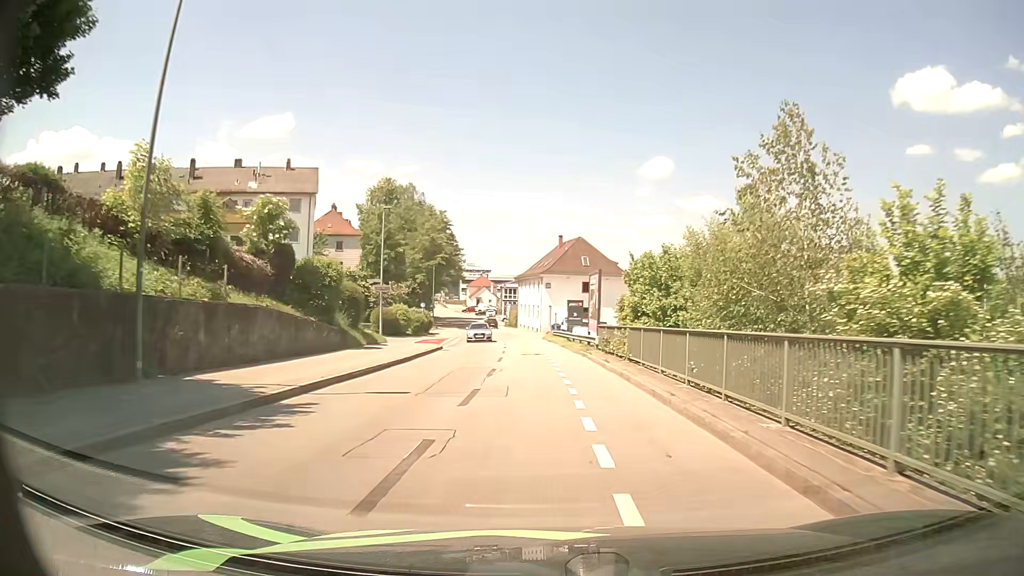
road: residential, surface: asphalt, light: Day
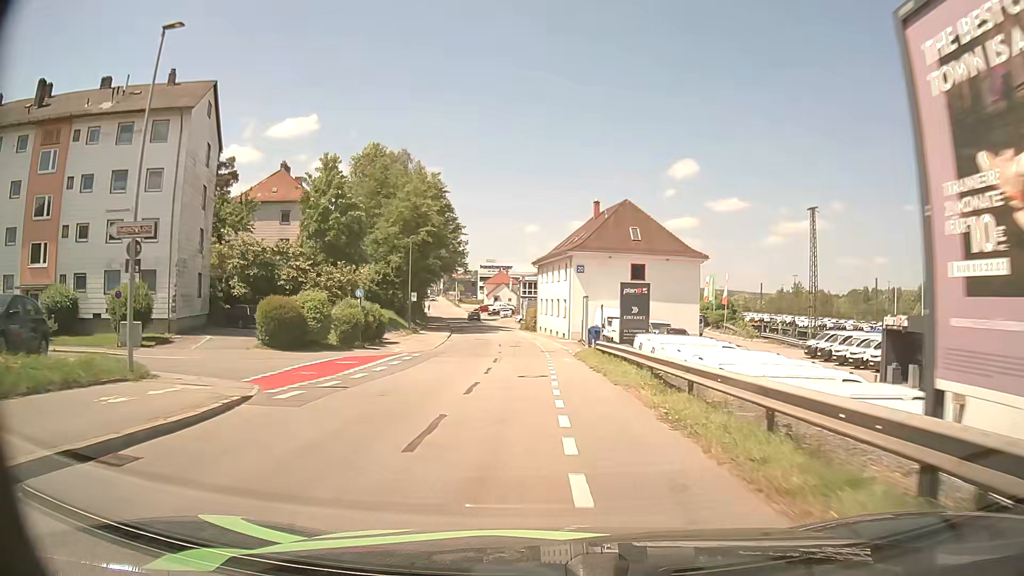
(-0.4, +27.7) m; -2°
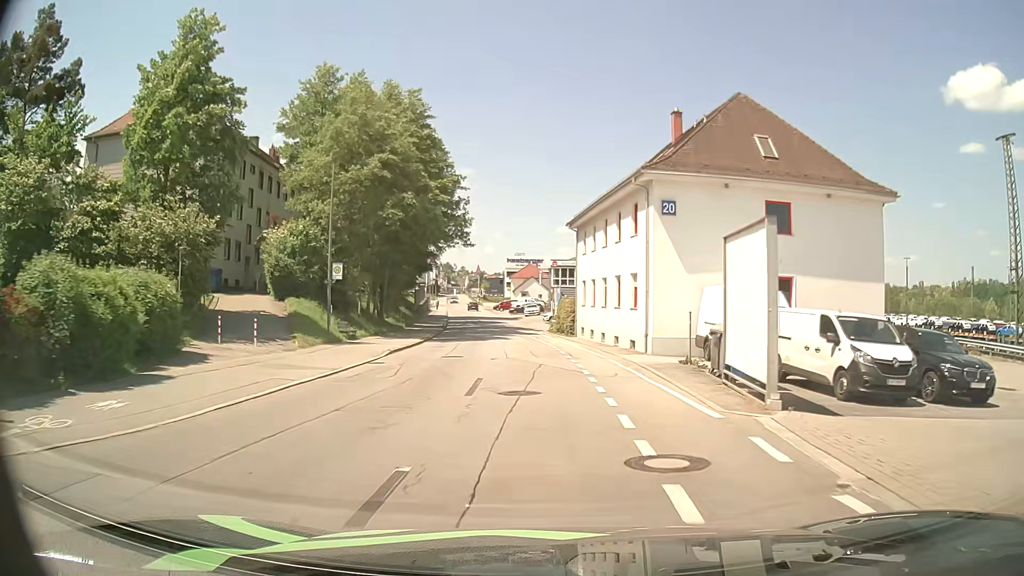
(-0.6, +28.5) m; -3°
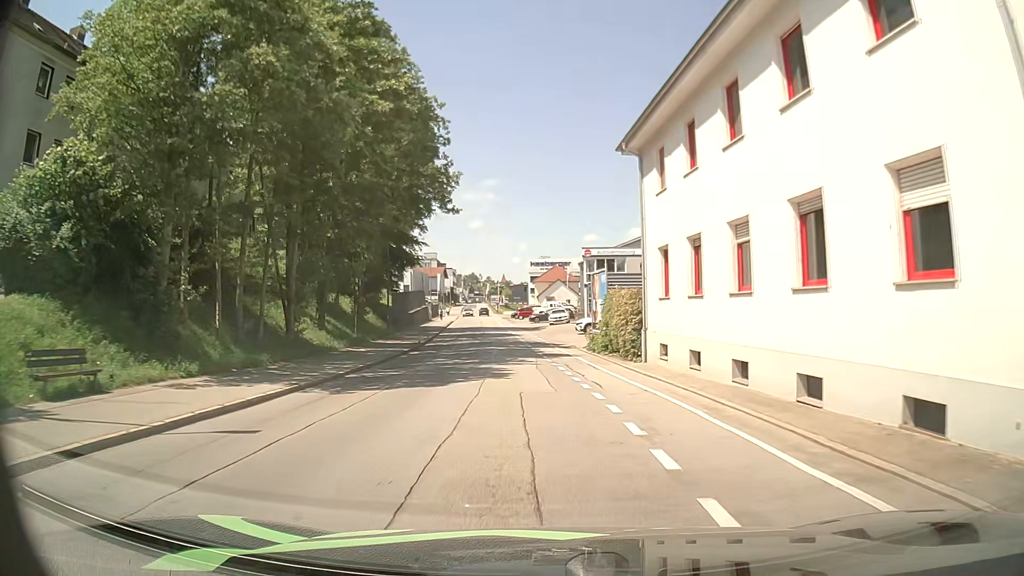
(-0.4, +21.9) m; -3°
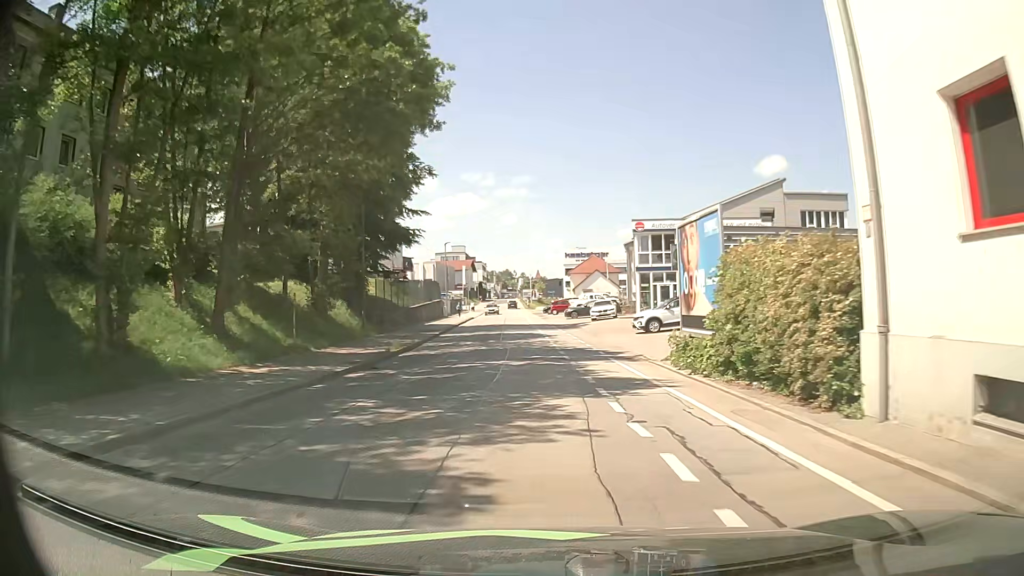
(-0.3, +14.6) m; -3°
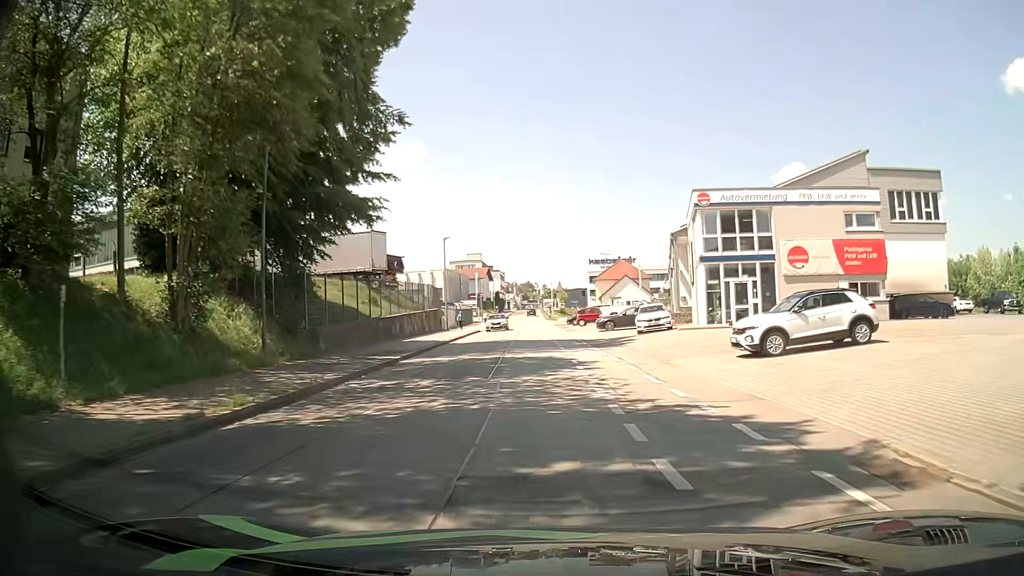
(-0.2, +14.5) m; -2°
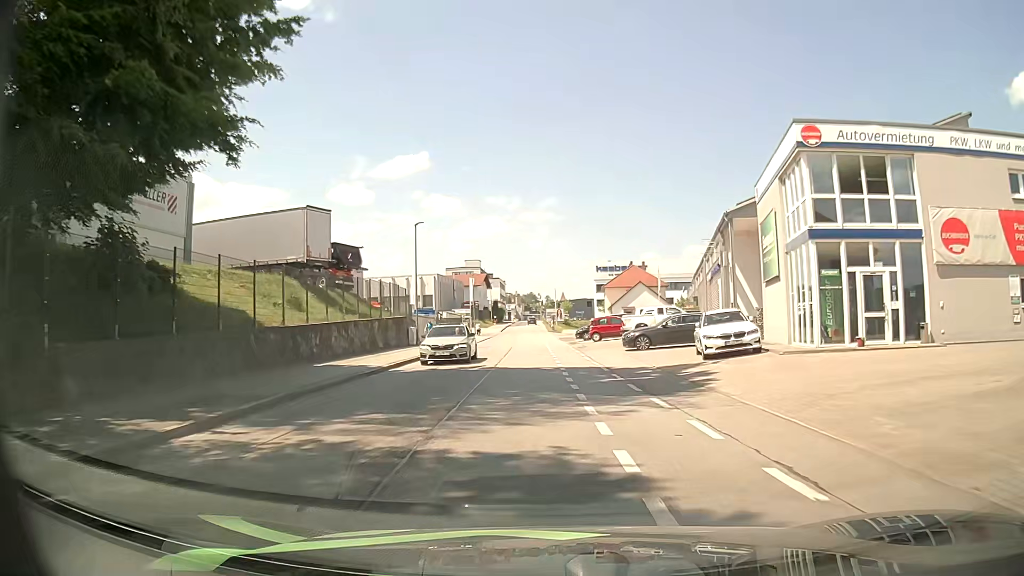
(0.0, +14.3) m; +1°
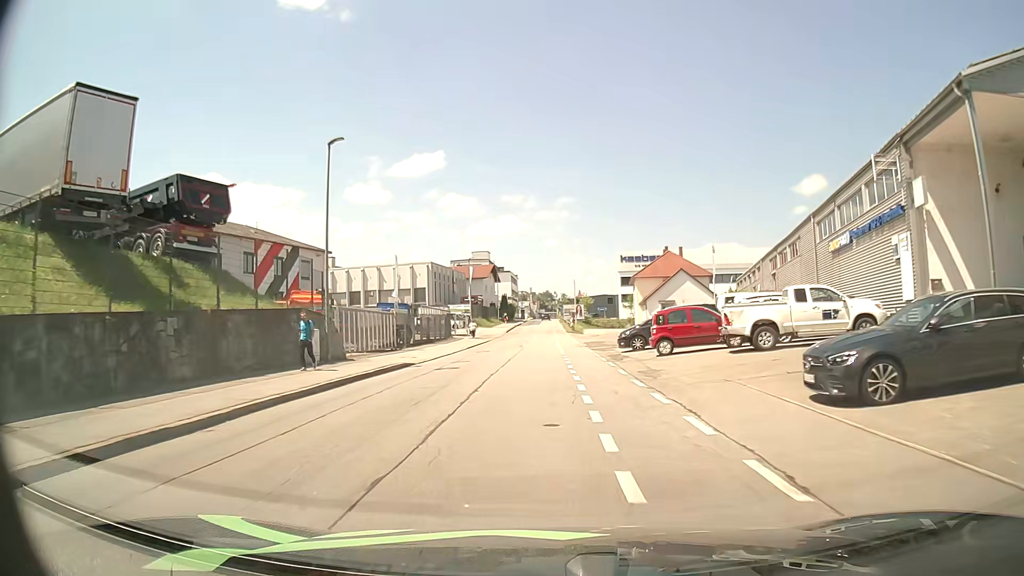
(-0.3, +20.7) m; -2°
(0, +10) (0, +20) (0, +30) (0, +40) (0, +50) (0, +60) (0, +70) (0, +80) (0, +90) (0, +100) m
